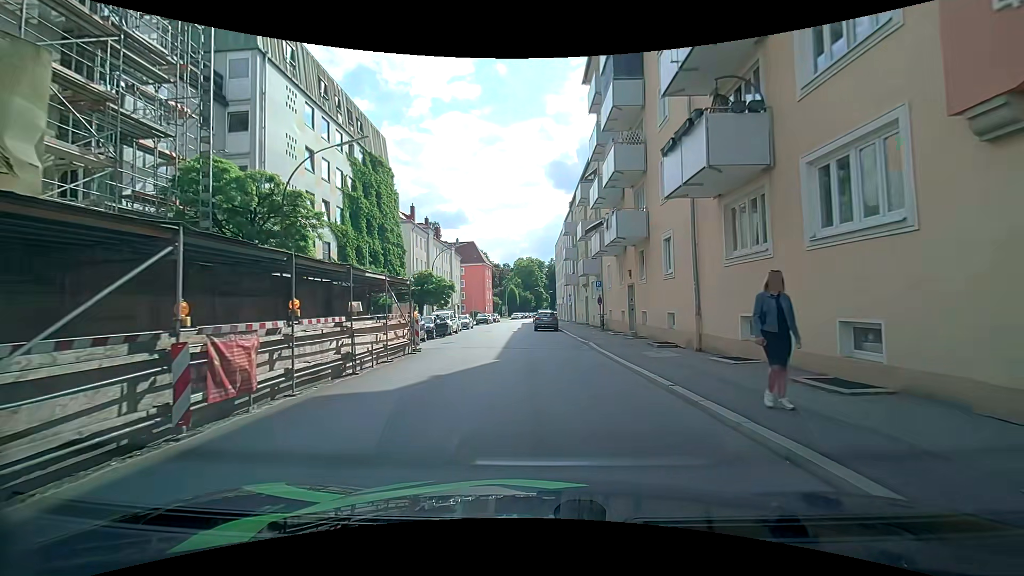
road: tertiary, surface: asphalt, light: Day
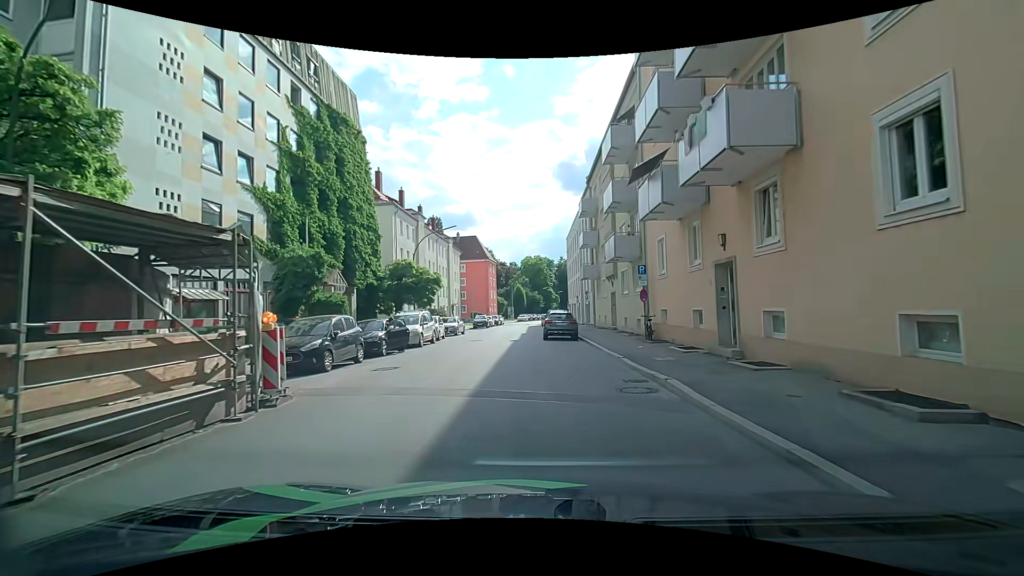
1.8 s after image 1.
(0.0, +11.3) m; -2°
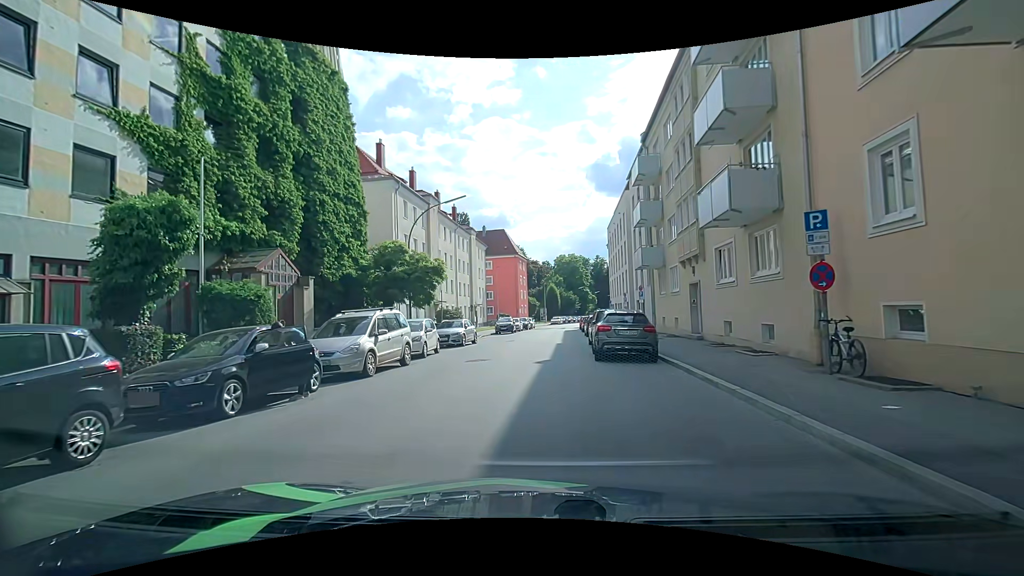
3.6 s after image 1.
(0.0, +11.1) m; -1°
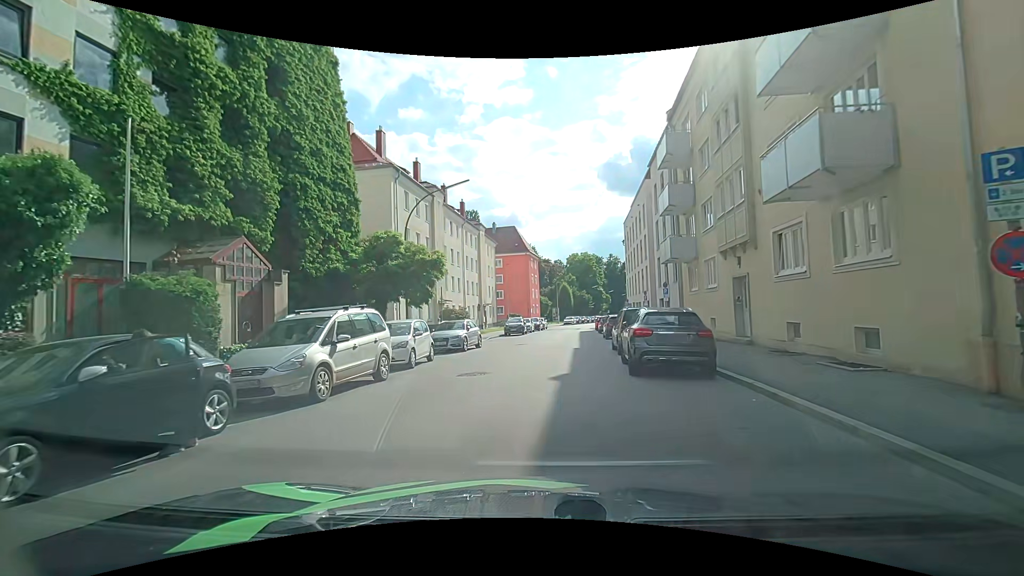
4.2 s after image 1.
(-0.1, +3.6) m; -2°
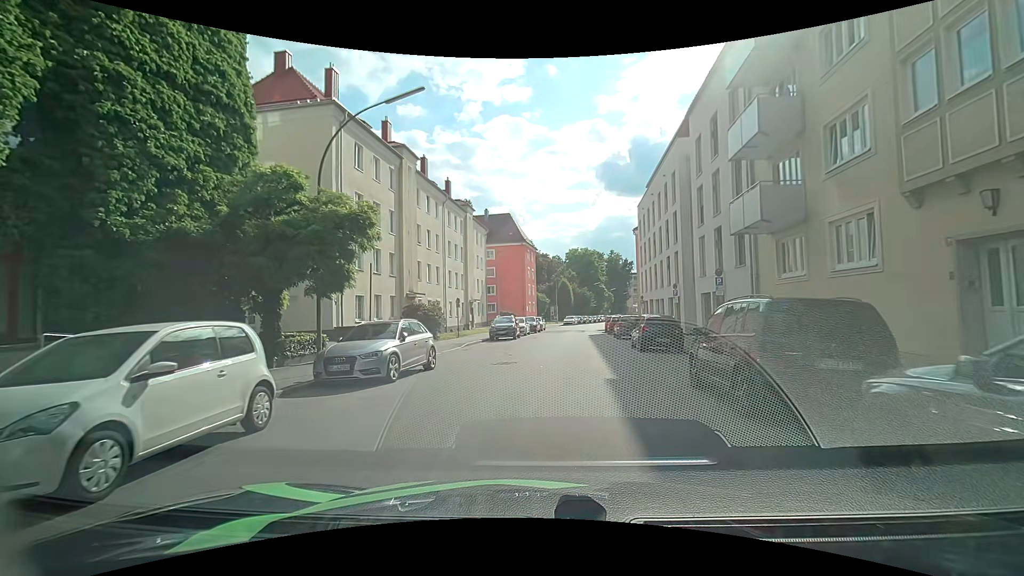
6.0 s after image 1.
(0.0, +10.6) m; 0°
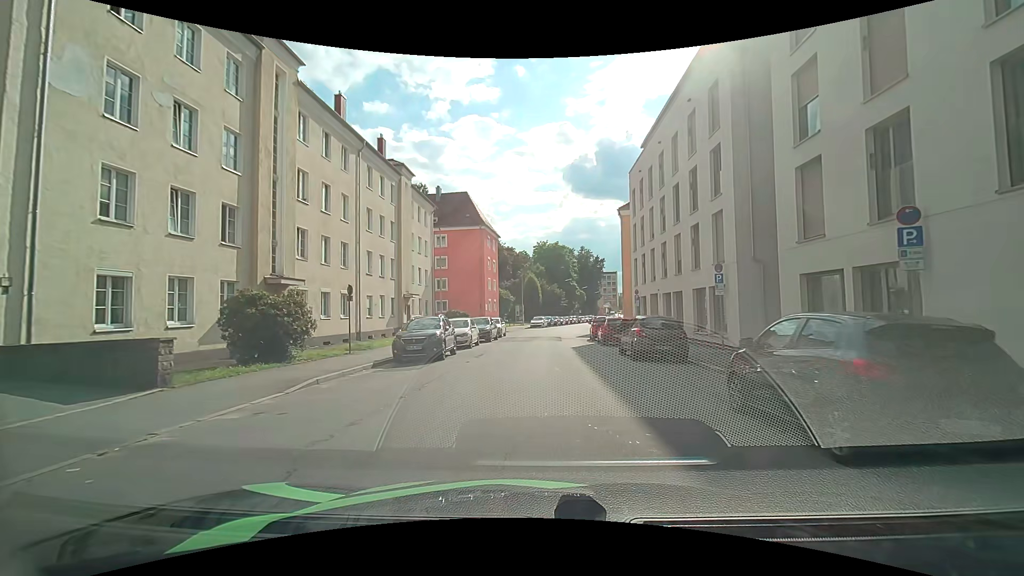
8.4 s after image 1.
(+0.5, +14.8) m; +3°
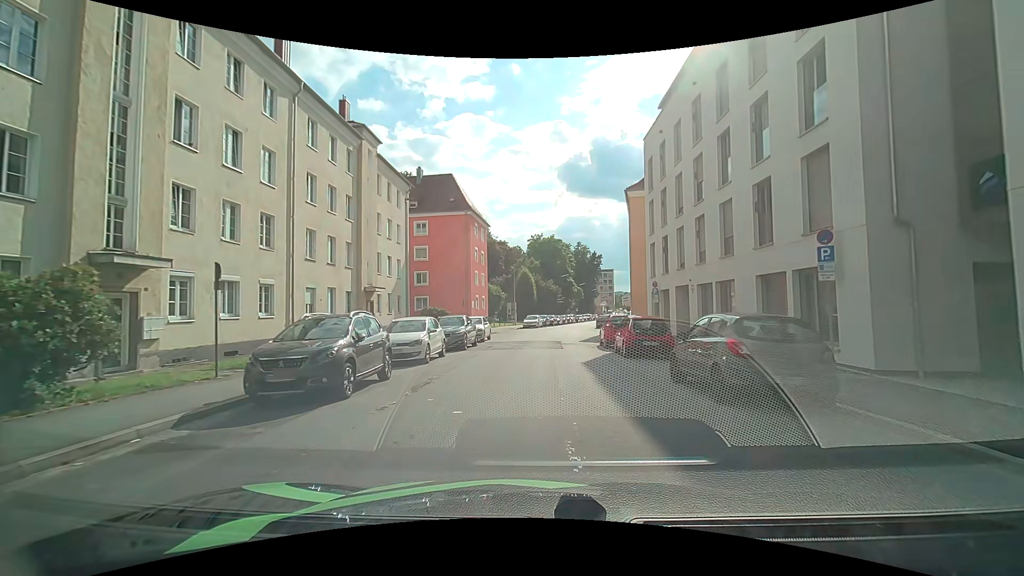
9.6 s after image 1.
(0.0, +8.1) m; 0°
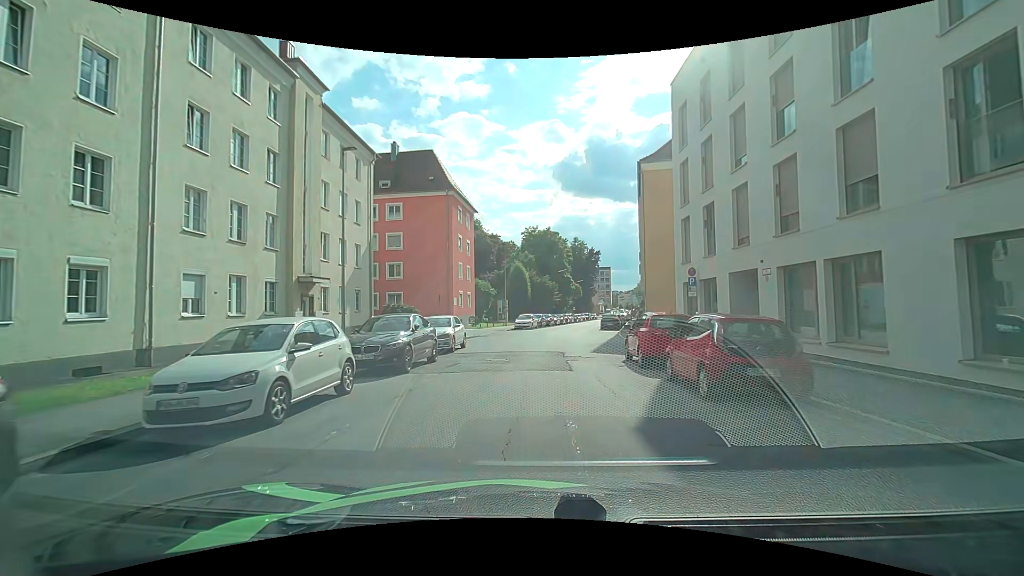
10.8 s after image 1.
(+0.1, +8.6) m; +2°
(0, +10) (0, +20) (+1, +30) (+2, +40) (+3, +50) (+4, +60) (+6, +70) (+8, +79) (+10, +89) (+12, +99) m
